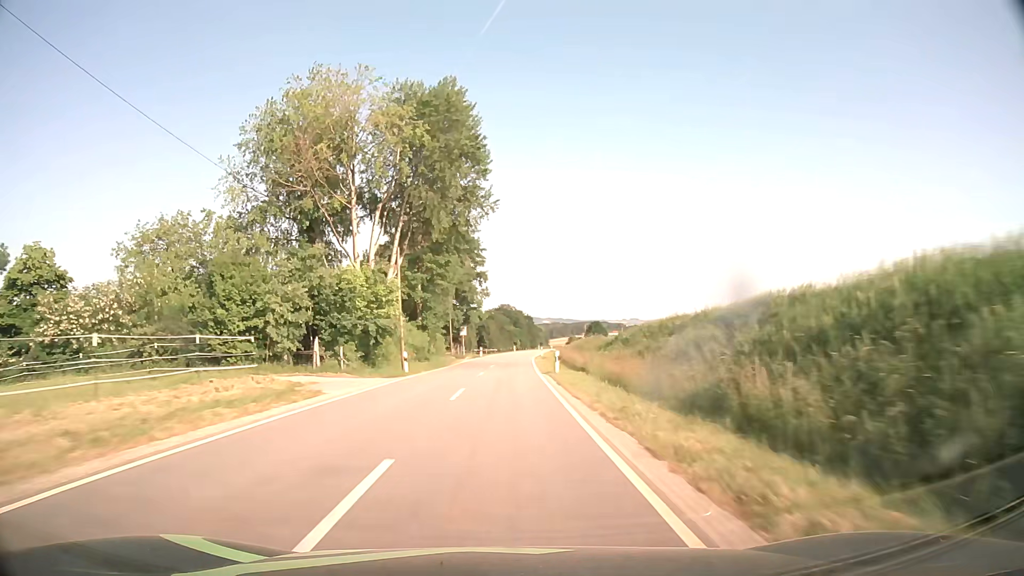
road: tertiary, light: Day
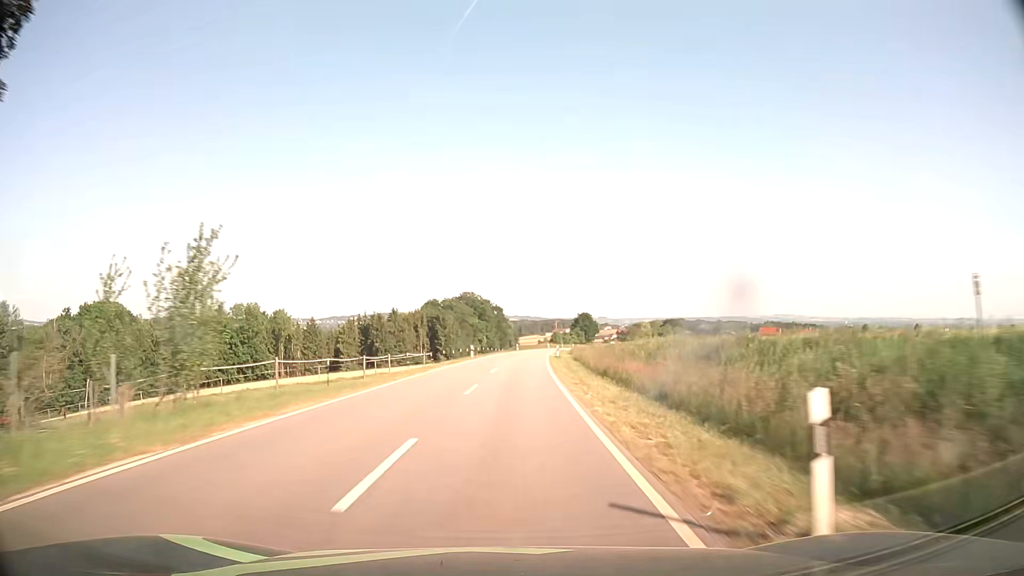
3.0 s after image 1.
(+1.7, +71.1) m; +3°
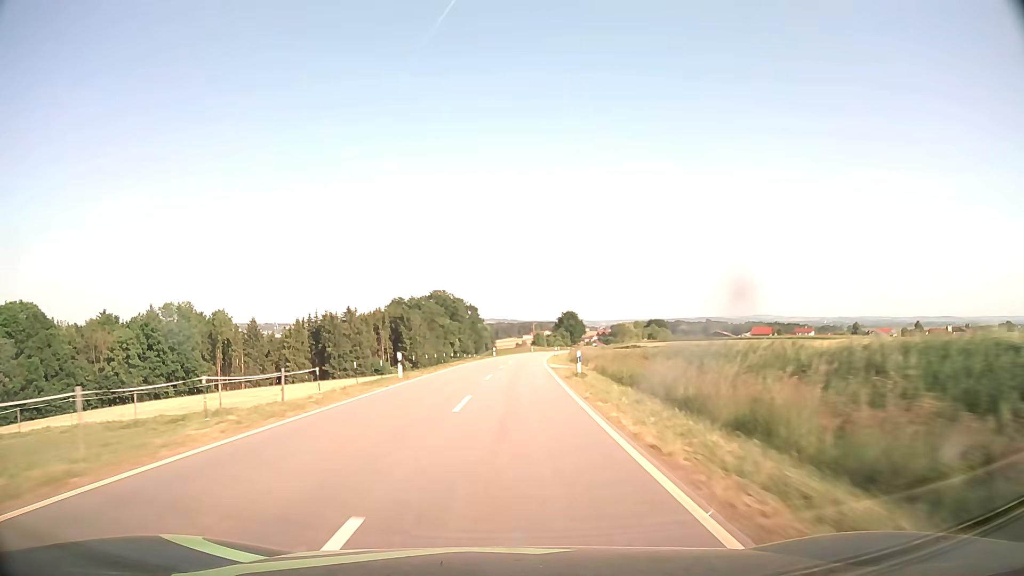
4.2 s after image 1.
(+0.5, +28.5) m; +2°
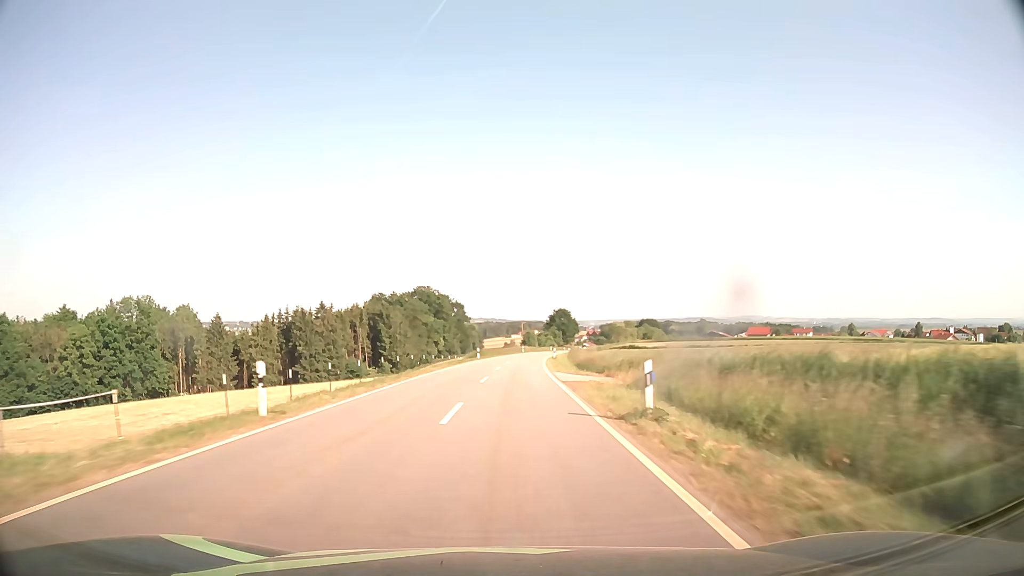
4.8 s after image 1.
(+0.1, +14.2) m; +1°
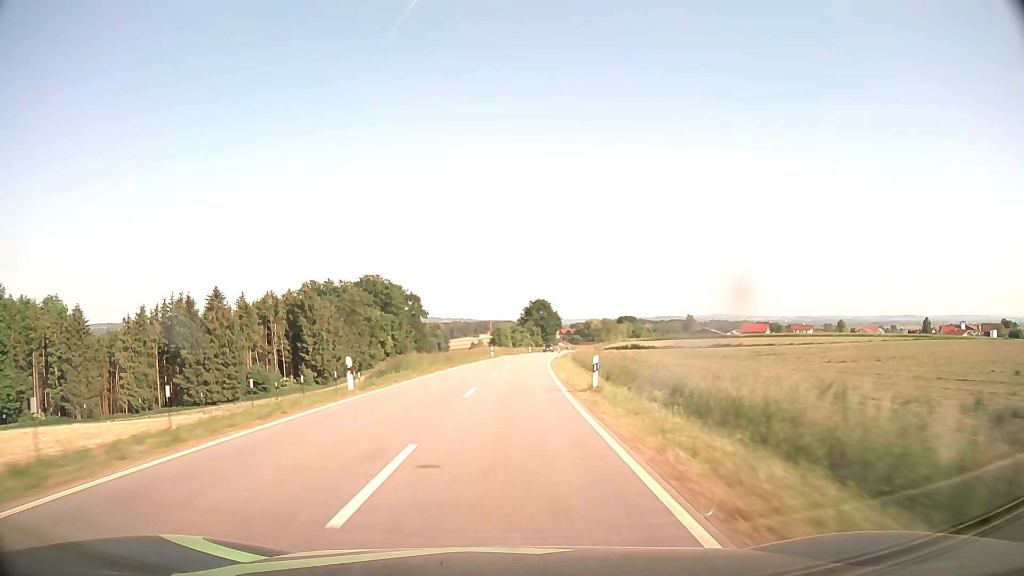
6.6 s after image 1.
(+1.1, +42.6) m; +3°
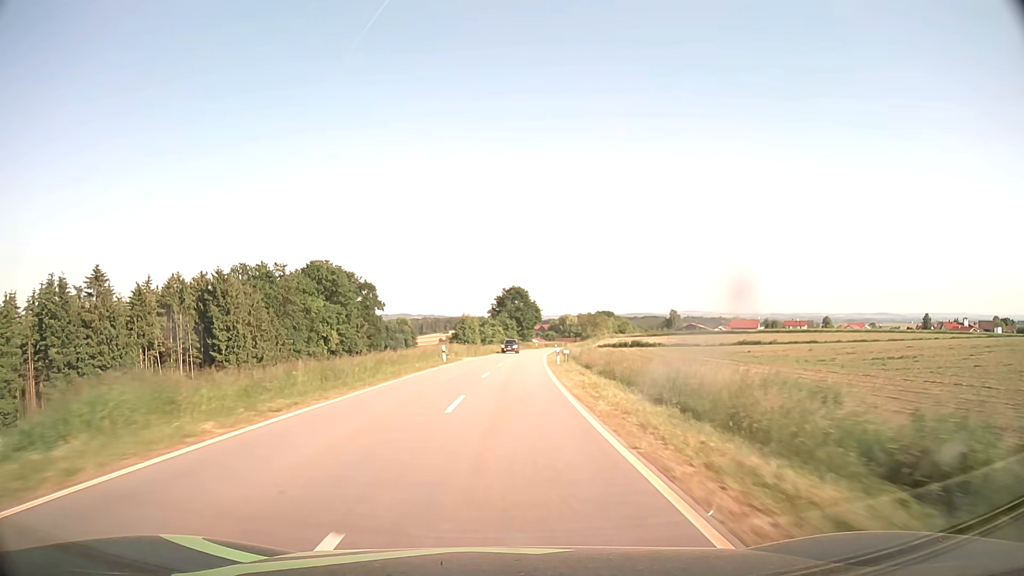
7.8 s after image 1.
(+0.5, +28.5) m; +2°
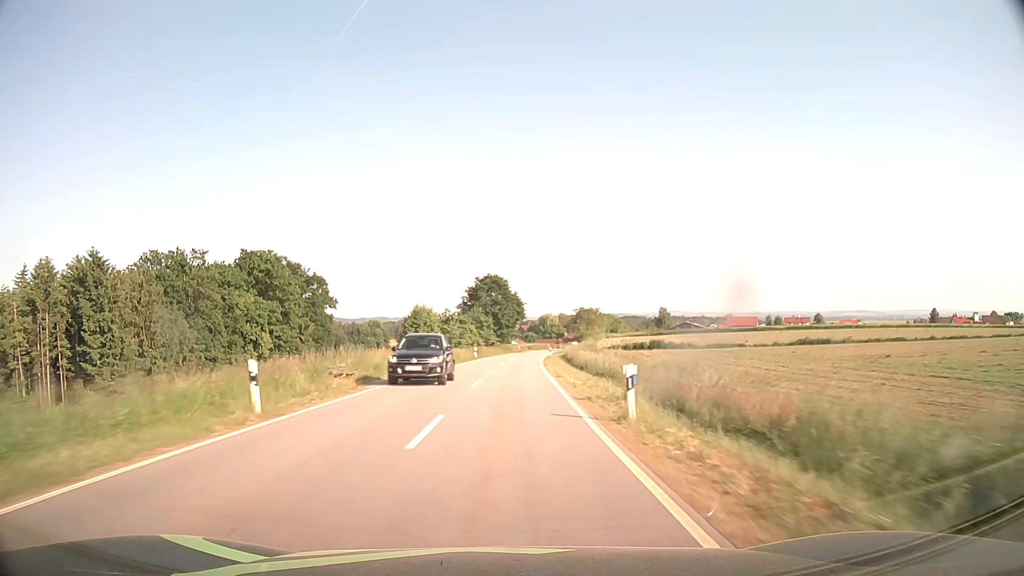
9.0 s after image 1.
(+0.5, +28.5) m; +2°
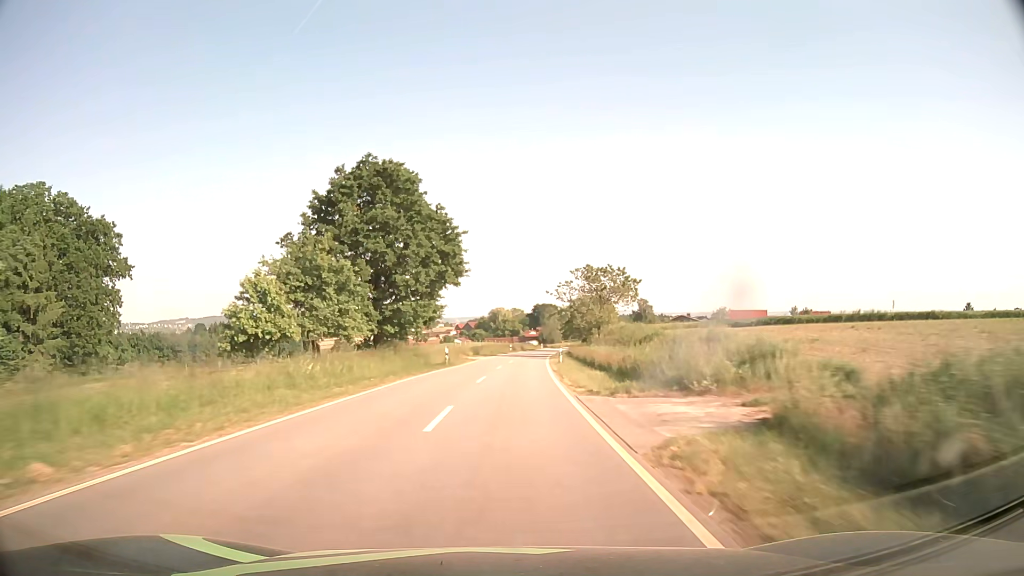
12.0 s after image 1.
(+2.5, +71.1) m; +4°
(0, +10) (0, +20) (0, +30) (+1, +40) (+1, +50) (+2, +60) (+3, +70) (+4, +80) (+5, +90) (+6, +100) m
